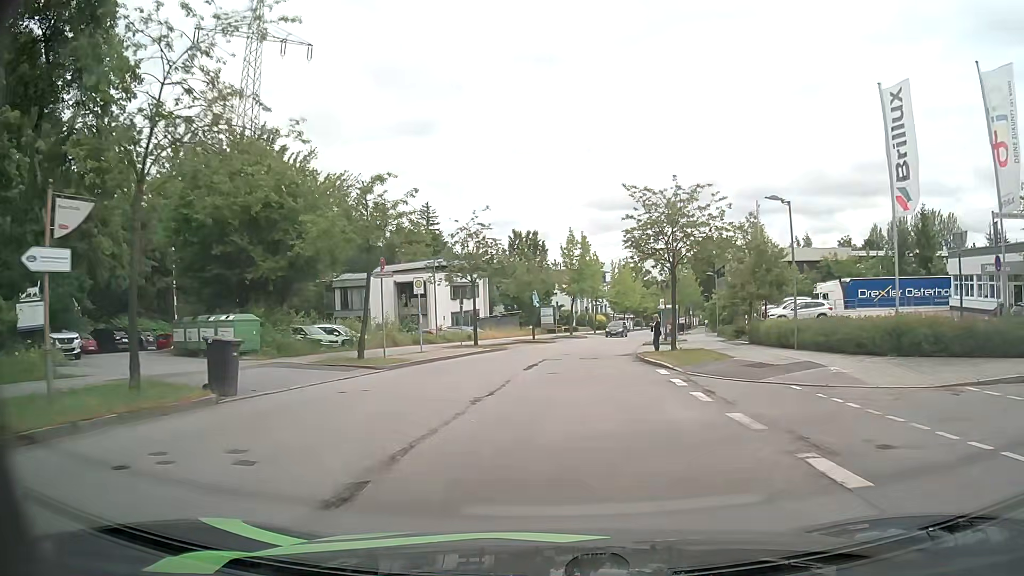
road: residential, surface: asphalt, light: Day
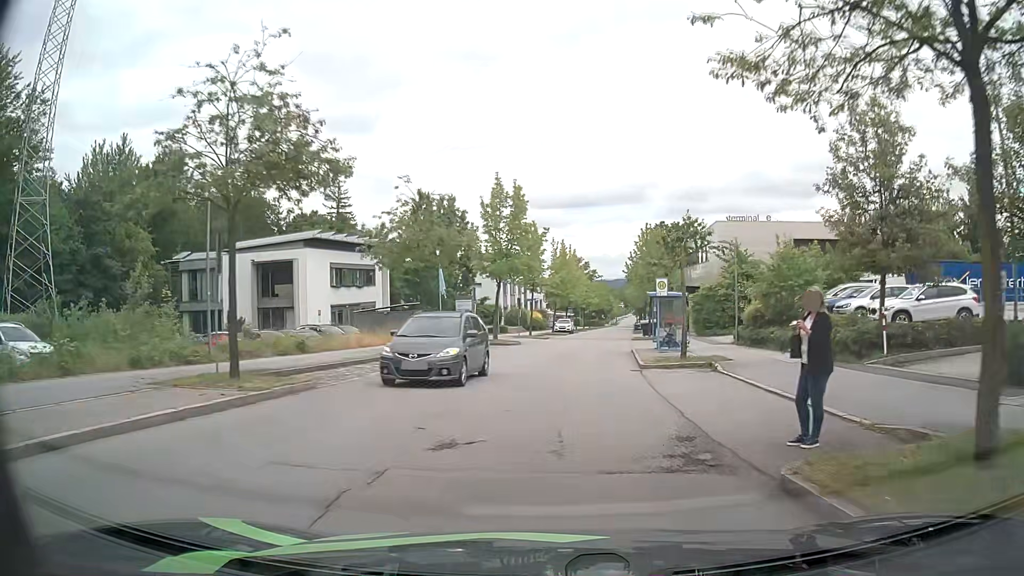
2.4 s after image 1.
(+0.8, +22.0) m; +6°
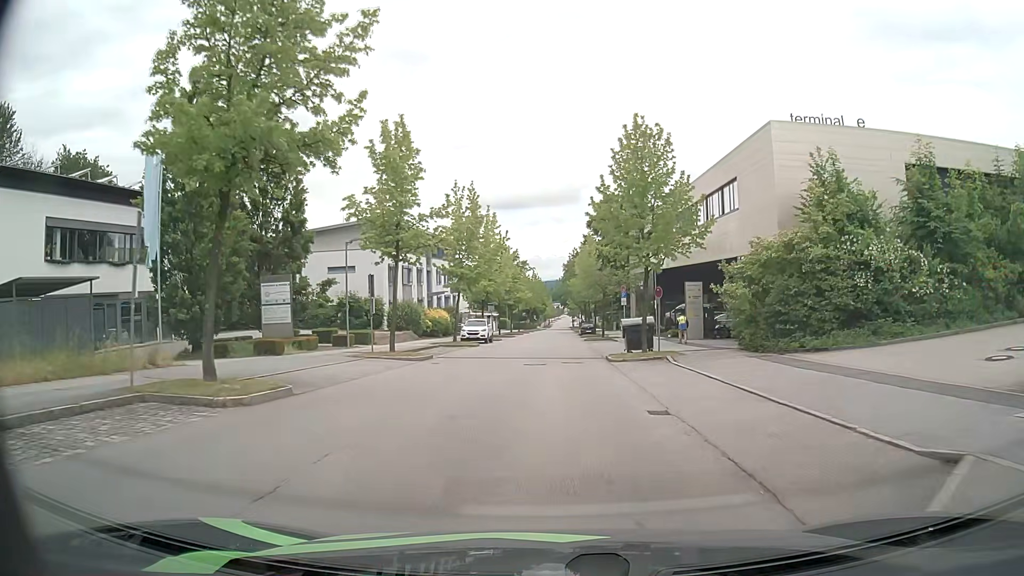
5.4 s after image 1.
(+1.4, +28.3) m; +5°
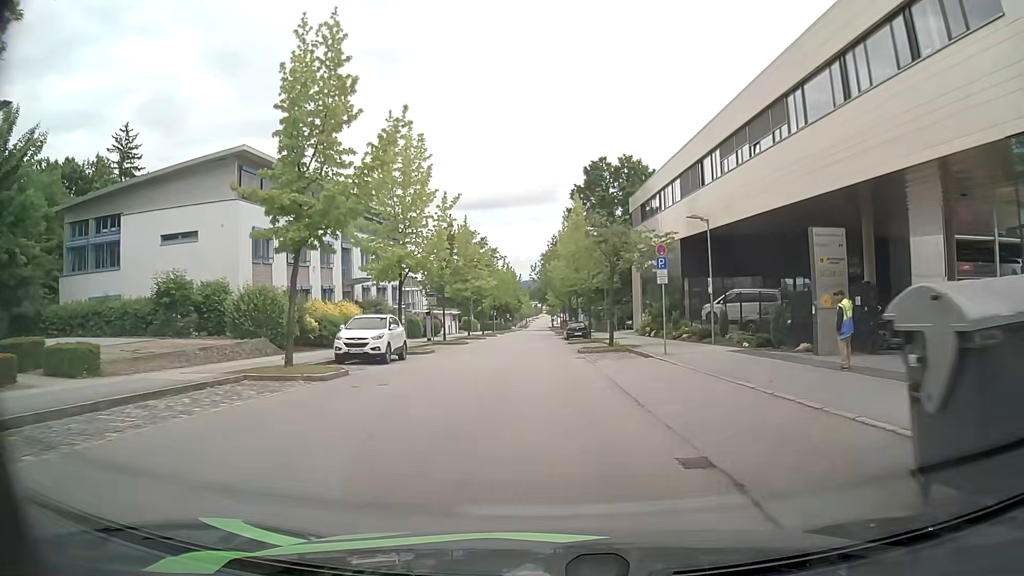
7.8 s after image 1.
(+0.5, +23.1) m; +1°
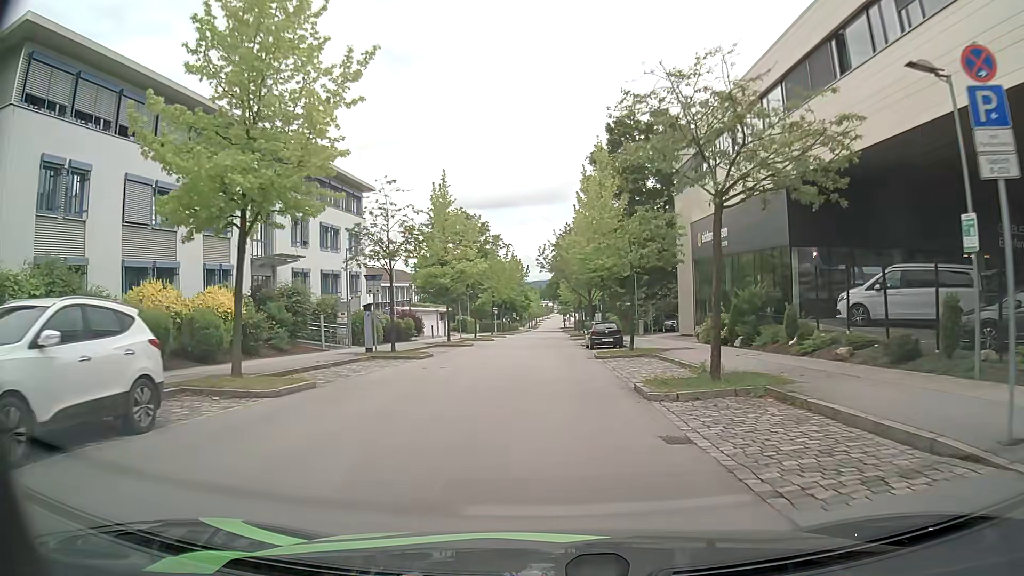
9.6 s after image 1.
(0.0, +17.5) m; -1°
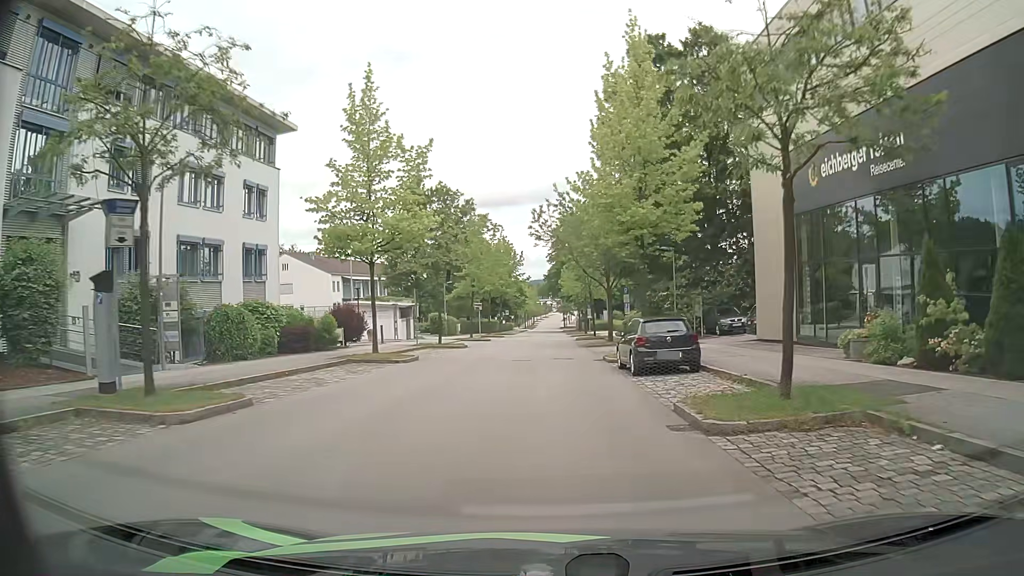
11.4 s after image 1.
(0.0, +17.6) m; 0°
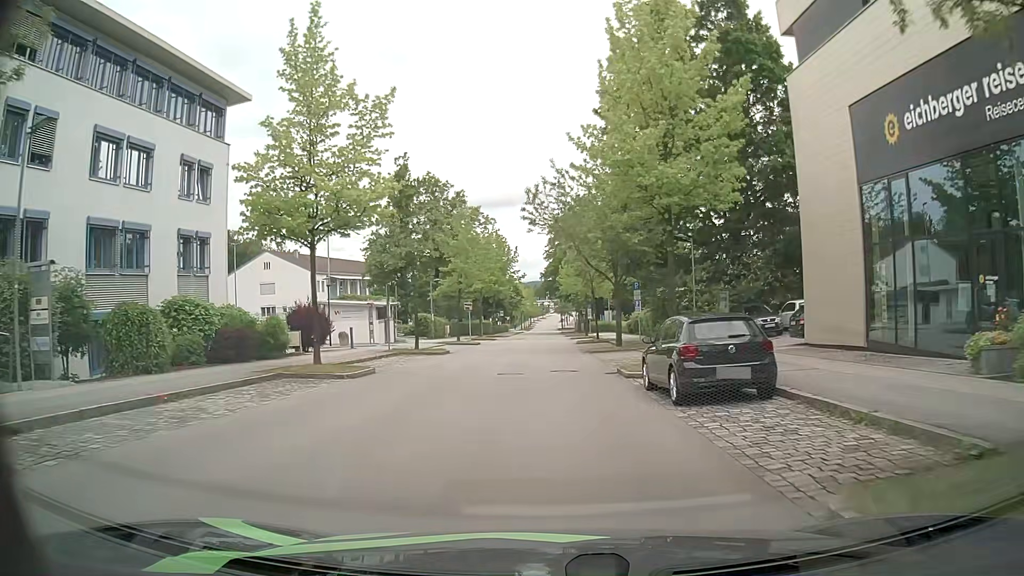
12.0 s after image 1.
(0.0, +5.9) m; 0°
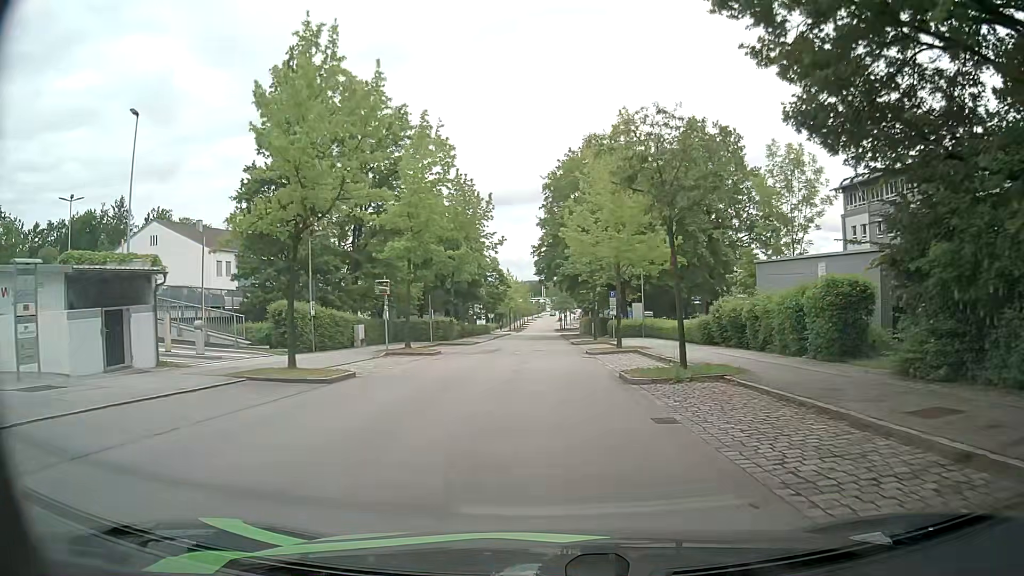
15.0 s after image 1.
(-0.1, +29.8) m; 0°
(0, +10) (0, +20) (0, +30) (0, +40) (+1, +50) (+1, +60) (+1, +70) (+1, +80) (+1, +90) (+1, +100) m
